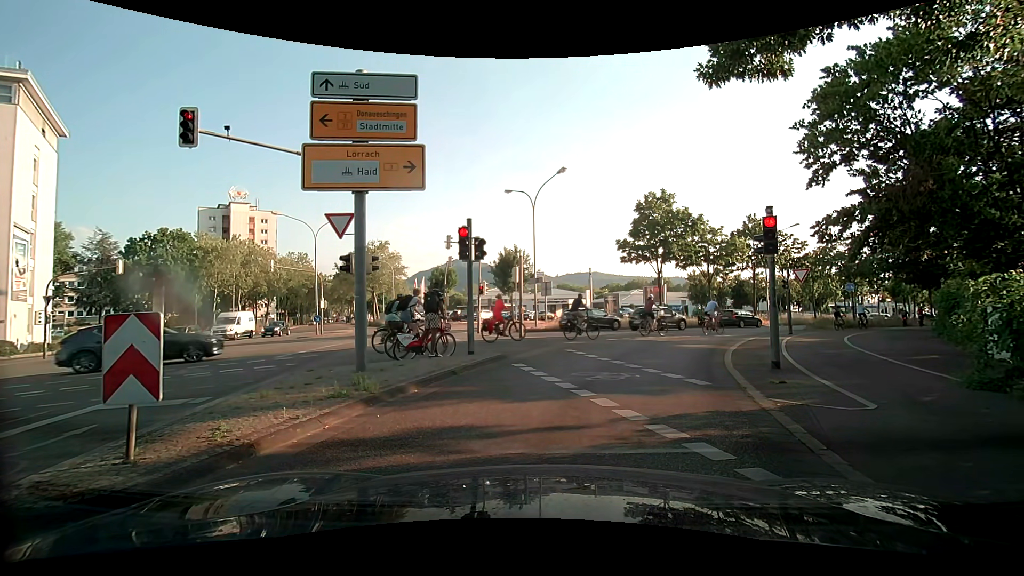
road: secondary_link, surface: asphalt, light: Day
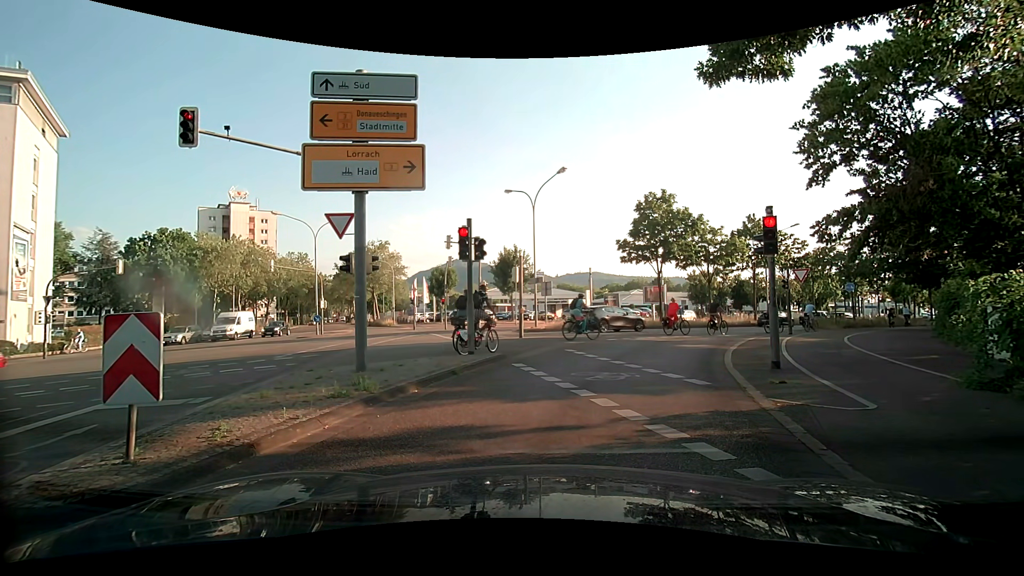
(0.0, 0.0) m; 0°
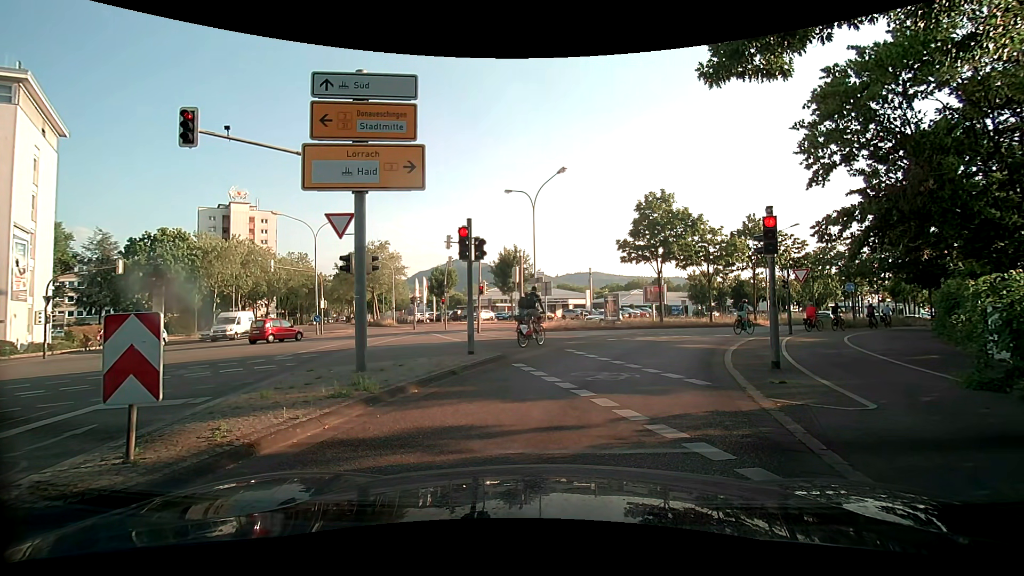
(0.0, 0.0) m; 0°
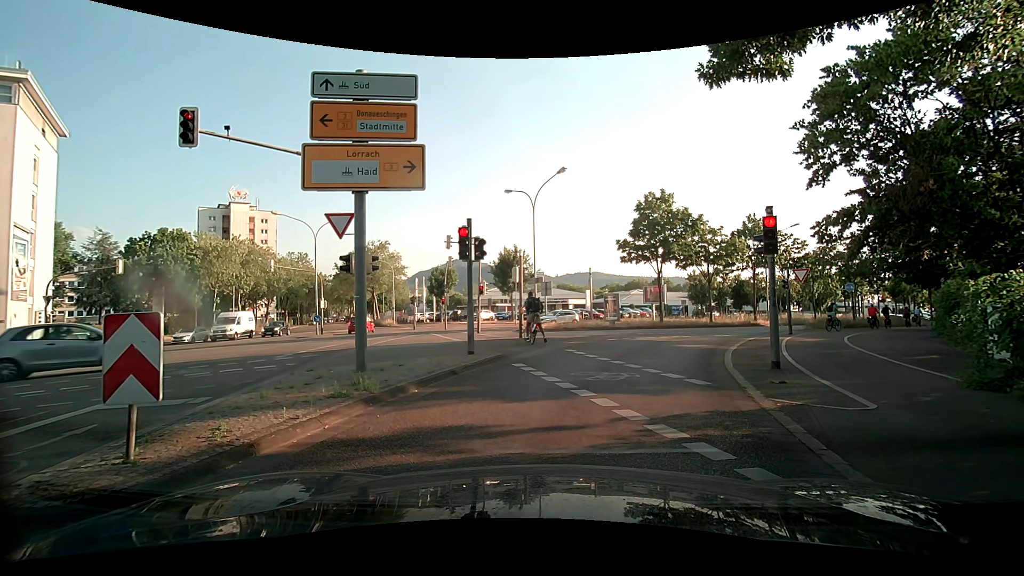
(0.0, 0.0) m; 0°
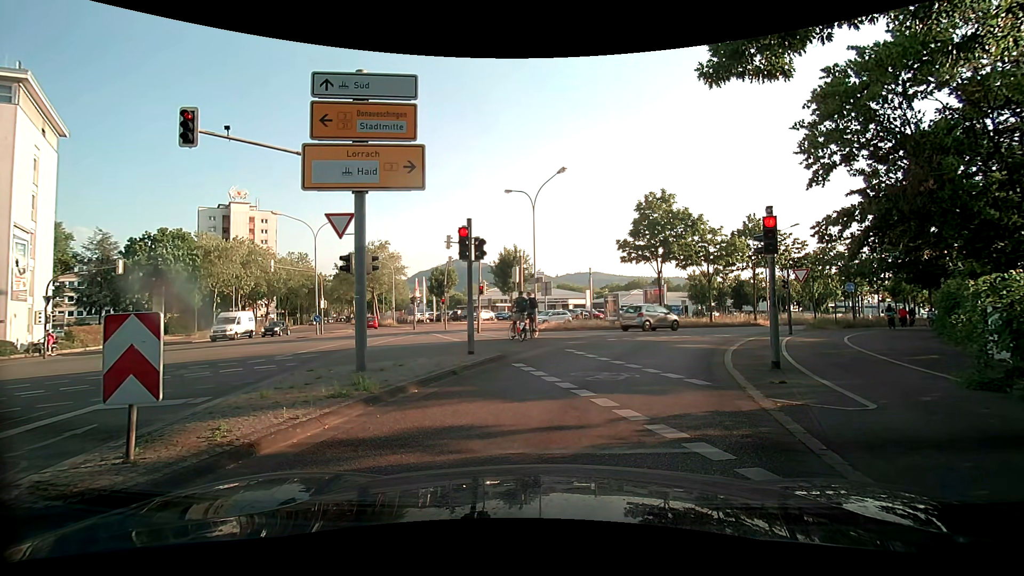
(0.0, 0.0) m; 0°
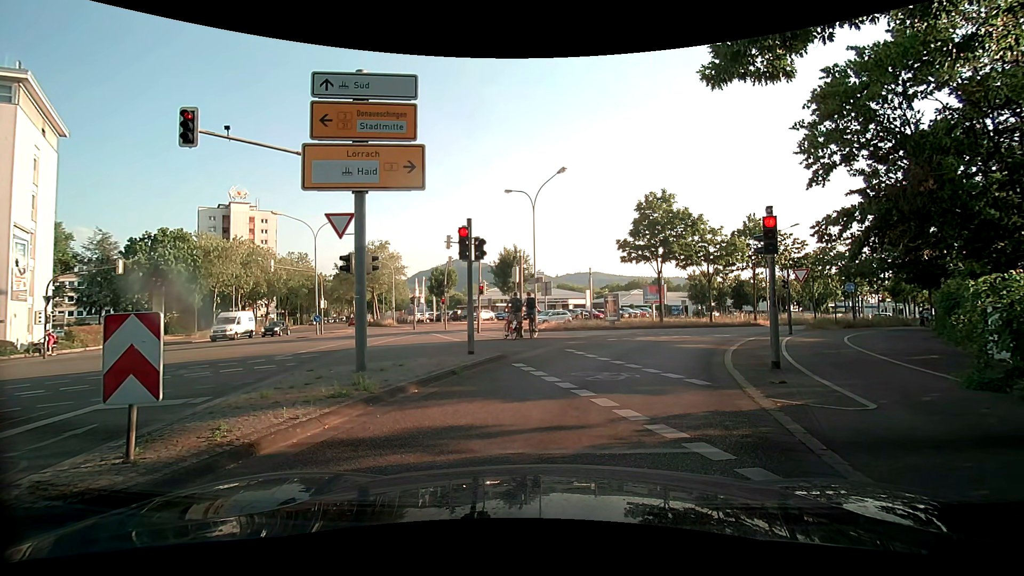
(0.0, 0.0) m; 0°
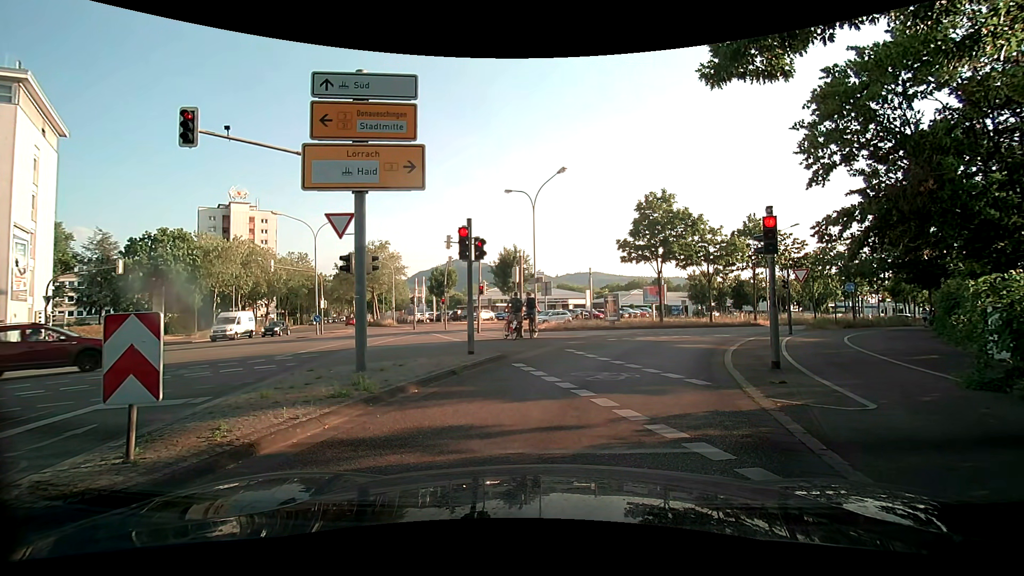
(0.0, 0.0) m; 0°
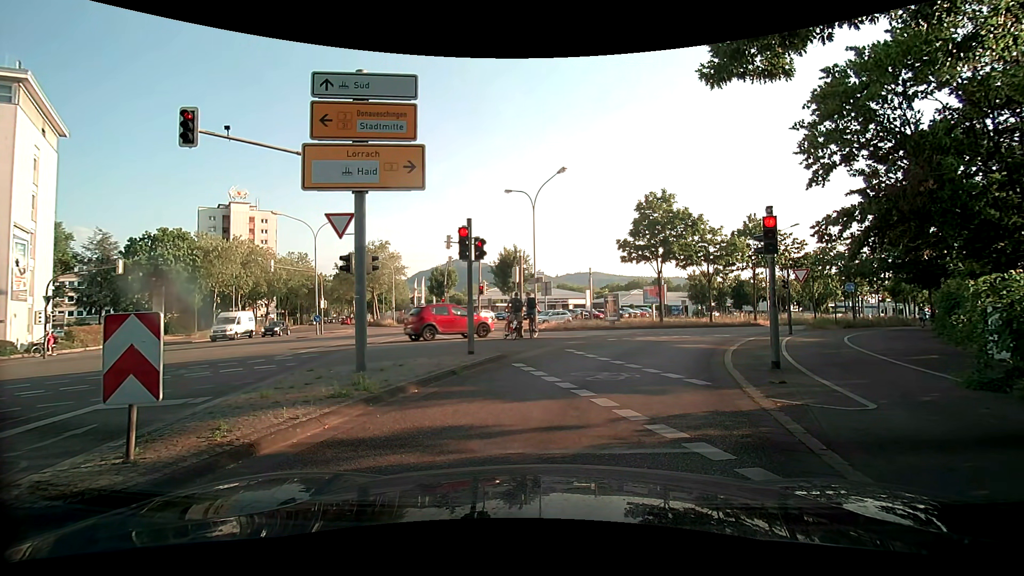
(0.0, 0.0) m; 0°
(+1, +10) (+5, +19) (+9, +28) (+15, +36) (+23, +43) (+30, +50) (+37, +56) (+45, +63) (+52, +70) (+60, +76) m
